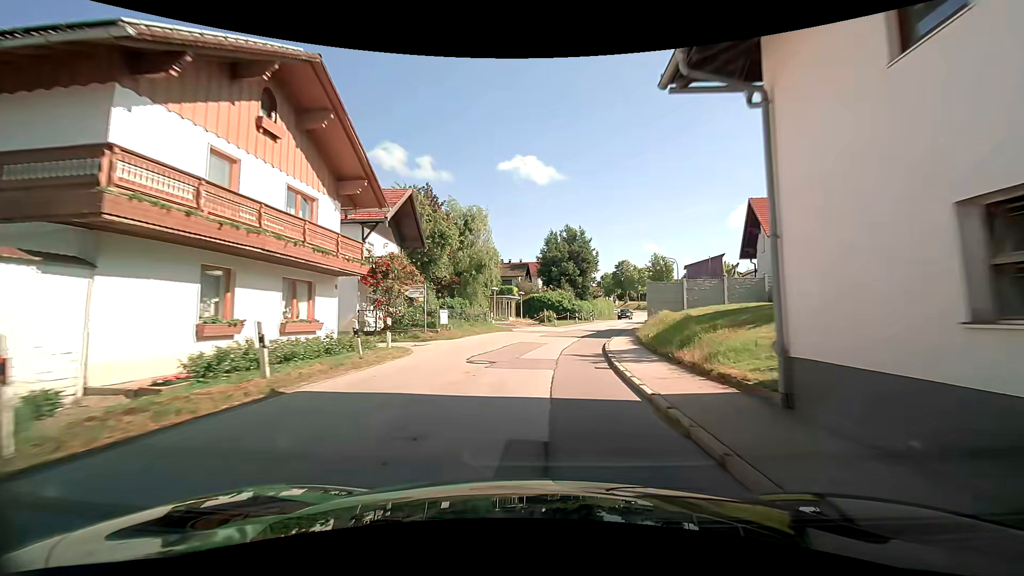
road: tertiary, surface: asphalt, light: Day
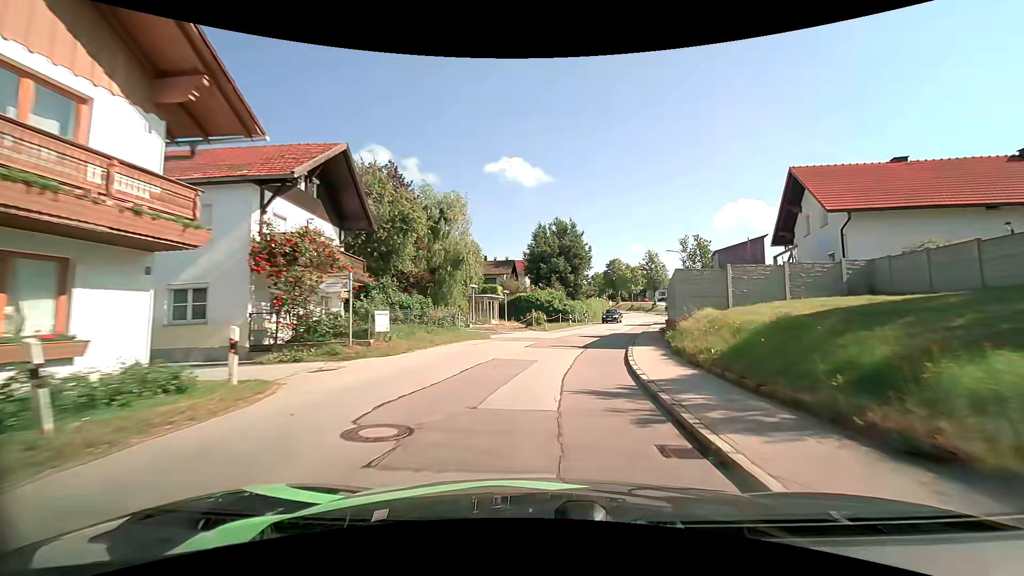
(+0.1, +7.9) m; +1°
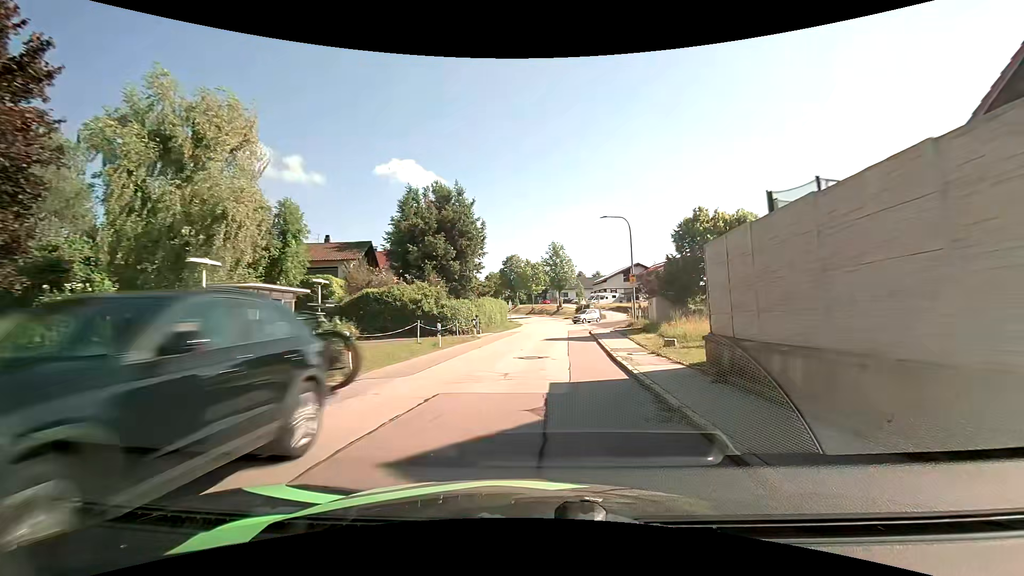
(+2.2, +23.3) m; +12°
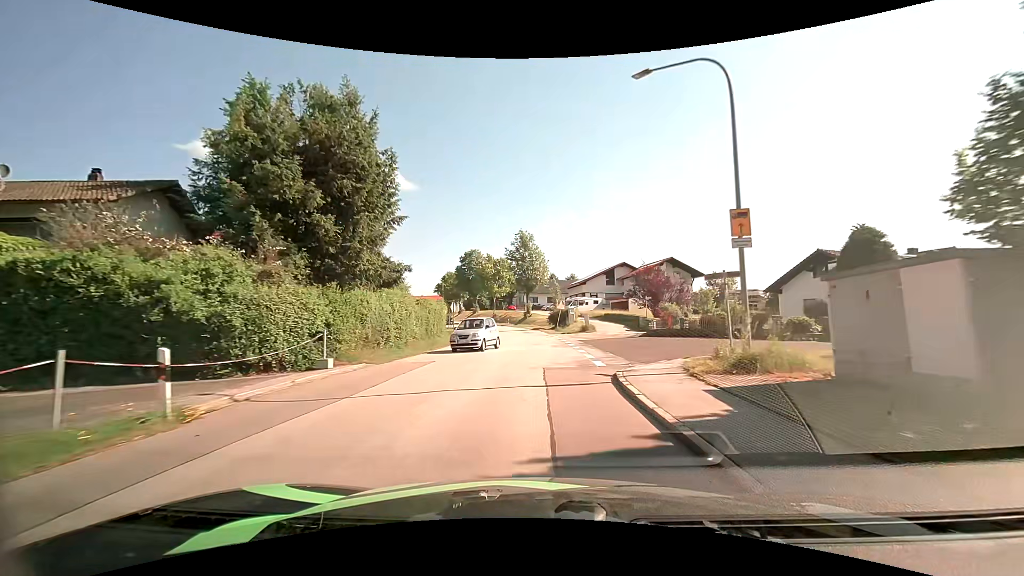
(+1.1, +22.6) m; +4°
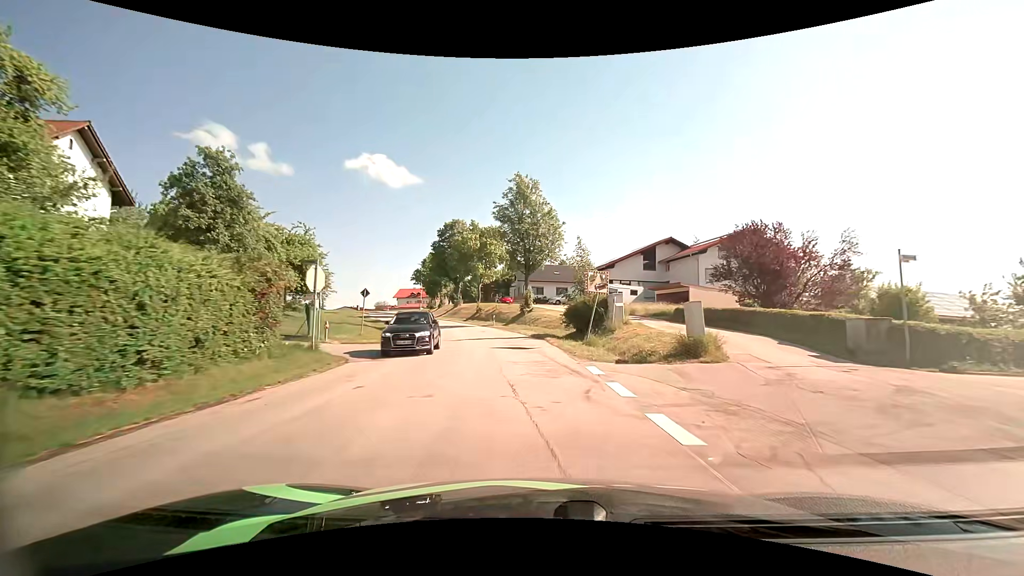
(+0.1, +29.6) m; 0°
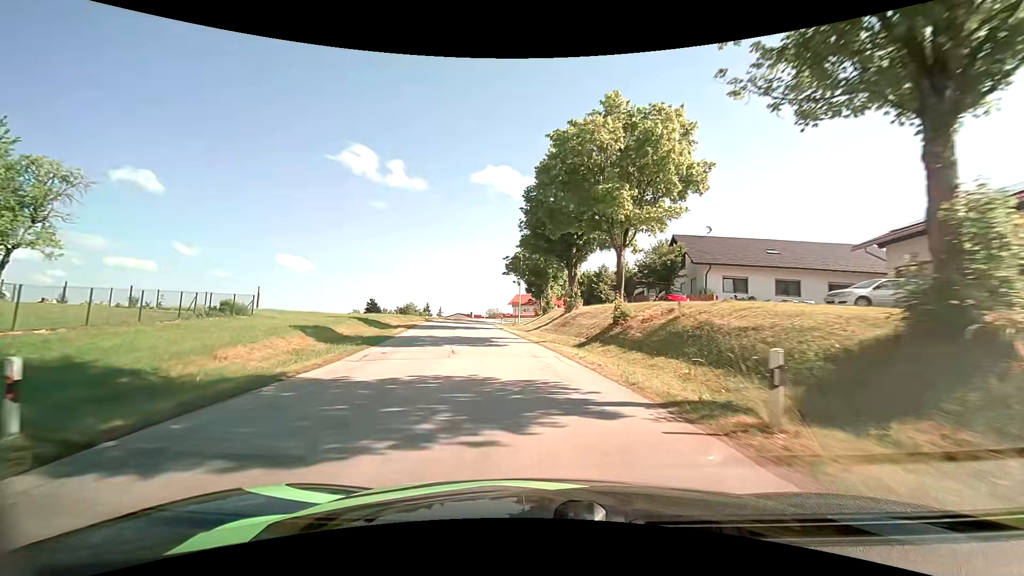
(-4.5, +38.3) m; -14°
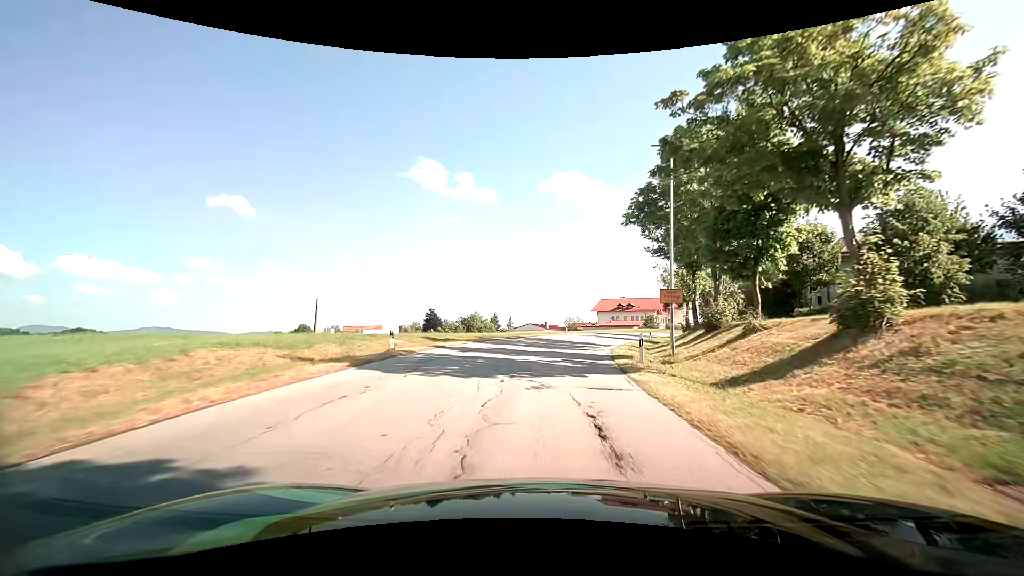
(-5.1, +40.9) m; -9°
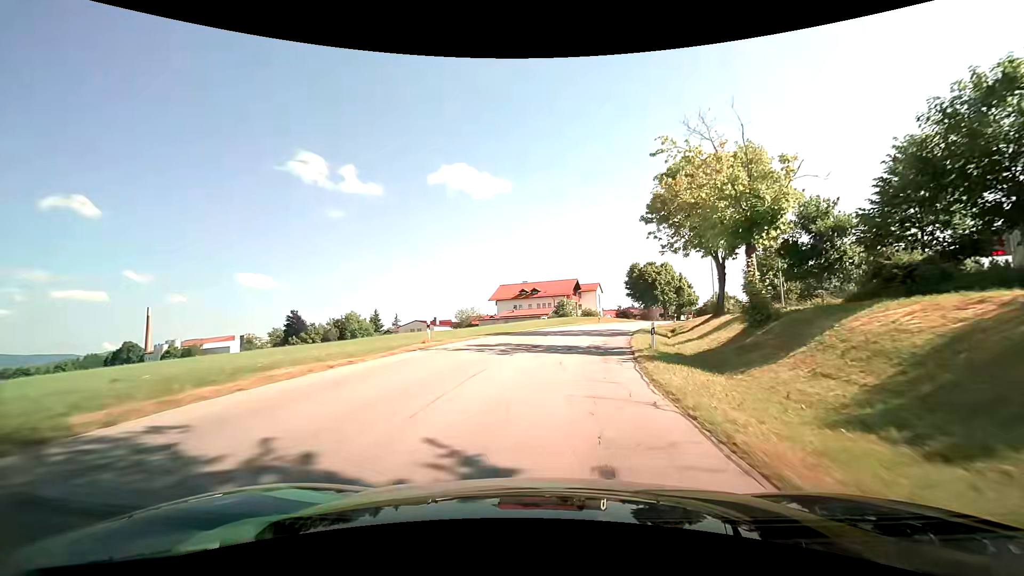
(+3.0, +33.7) m; +12°
